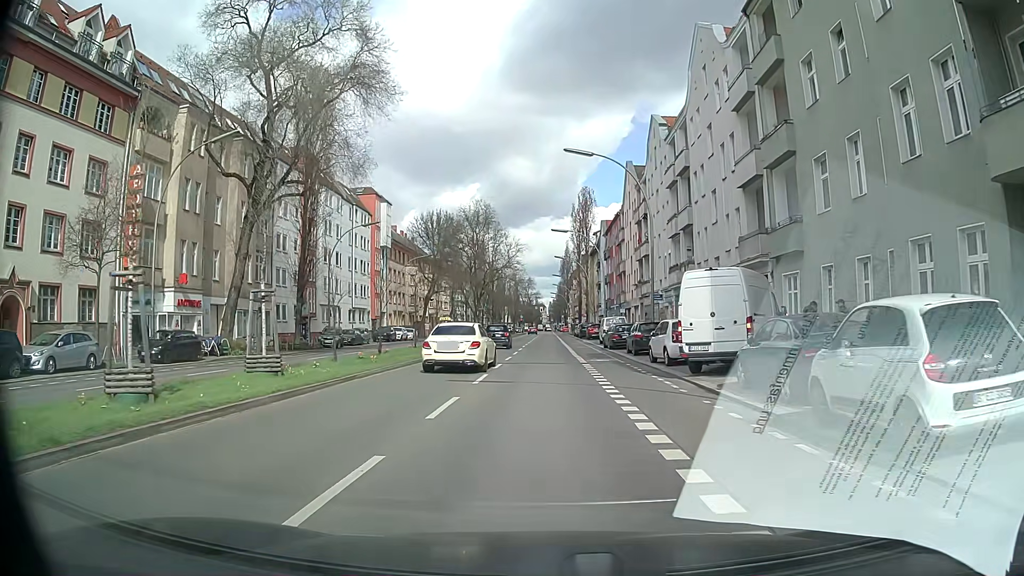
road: secondary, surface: asphalt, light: Day
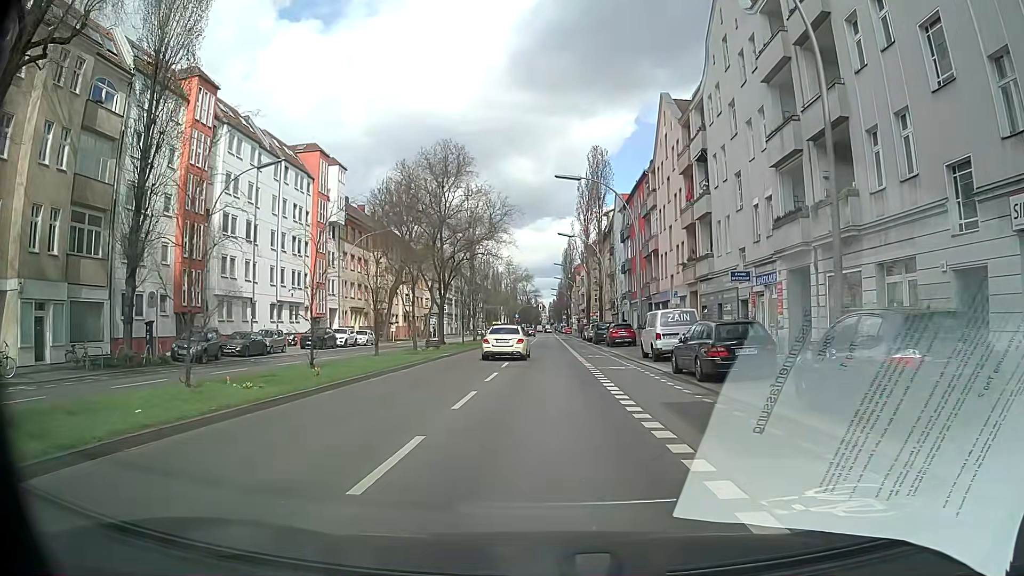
(+0.2, +22.5) m; 0°
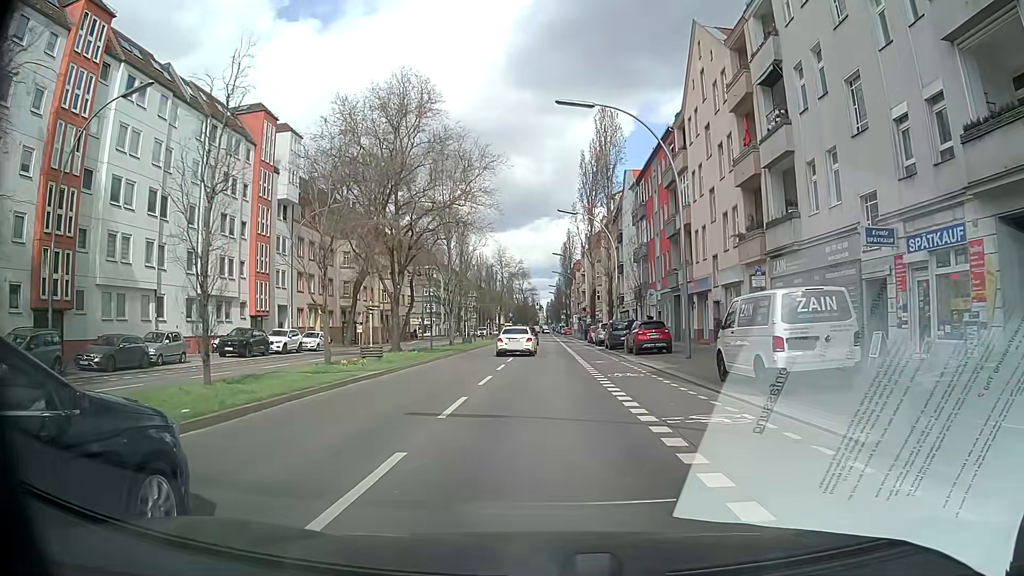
(+0.2, +13.4) m; +2°
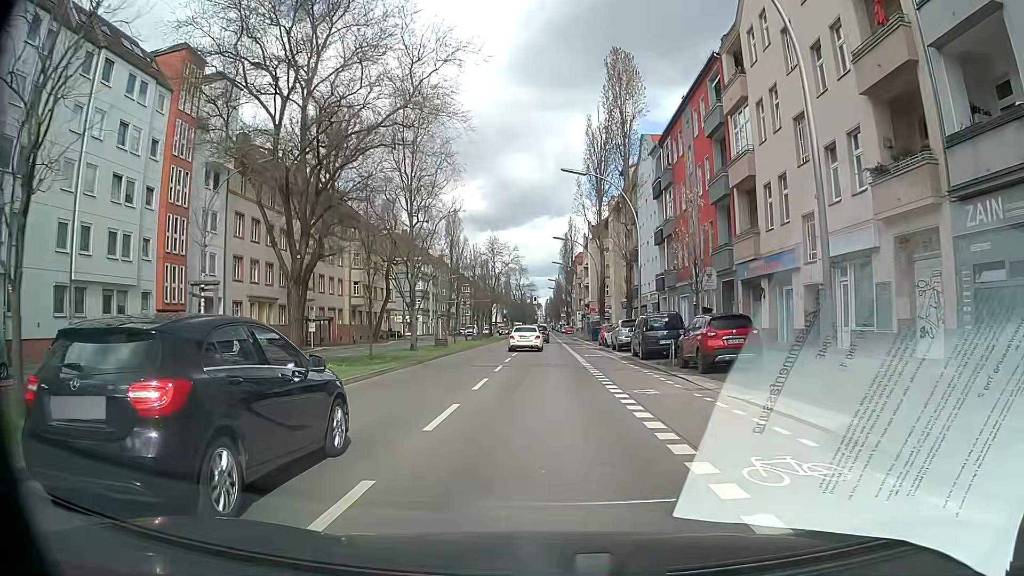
(-0.3, +13.4) m; -1°
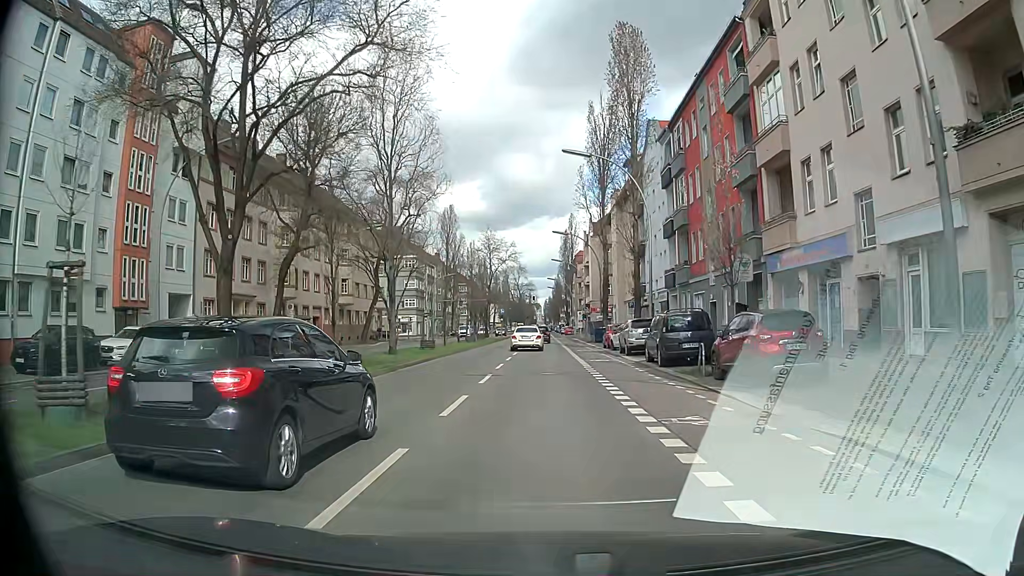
(-0.1, +4.5) m; 0°
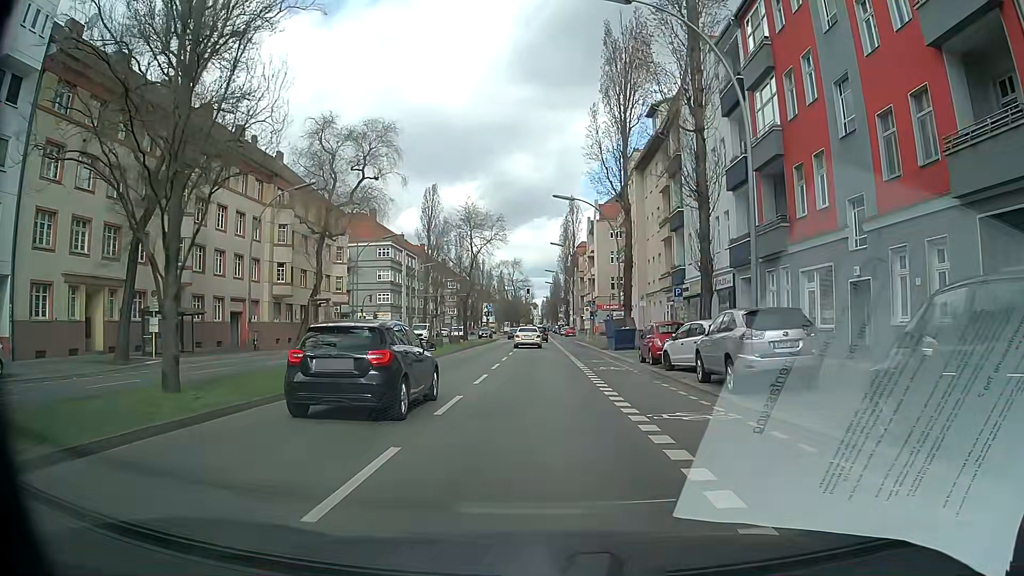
(0.0, +17.9) m; +1°
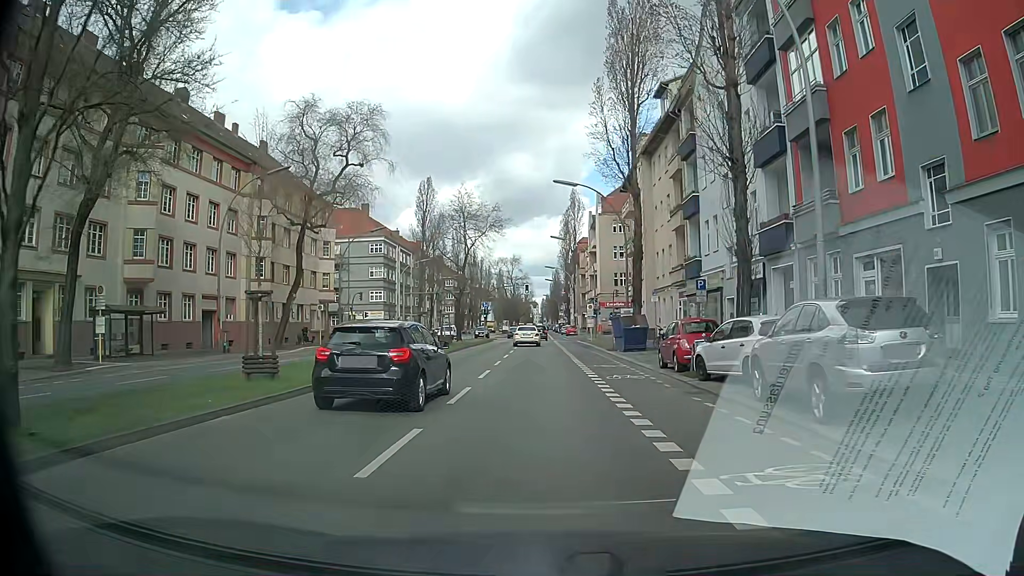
(-0.1, +4.5) m; -1°
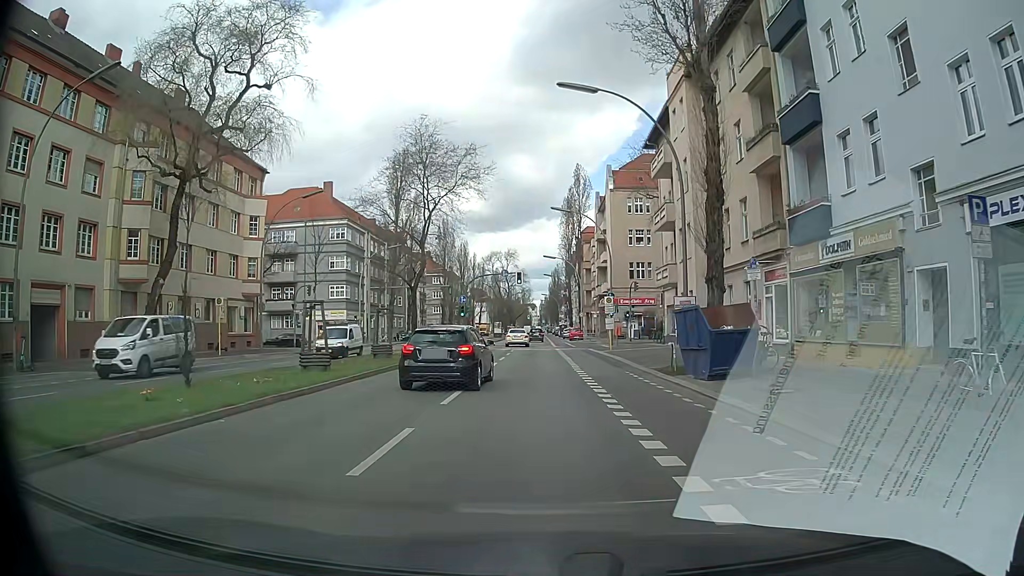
(0.0, +17.9) m; -1°
(0, +10) (0, +20) (0, +30) (0, +40) (0, +50) (0, +60) (0, +70) (0, +80) (0, +90) (0, +100) m
